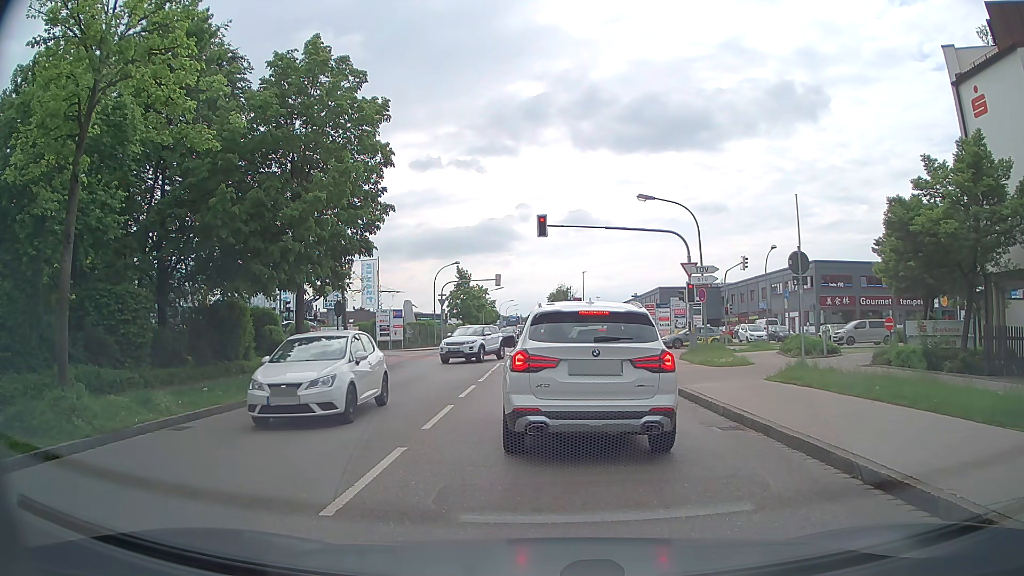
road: residential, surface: asphalt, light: Day
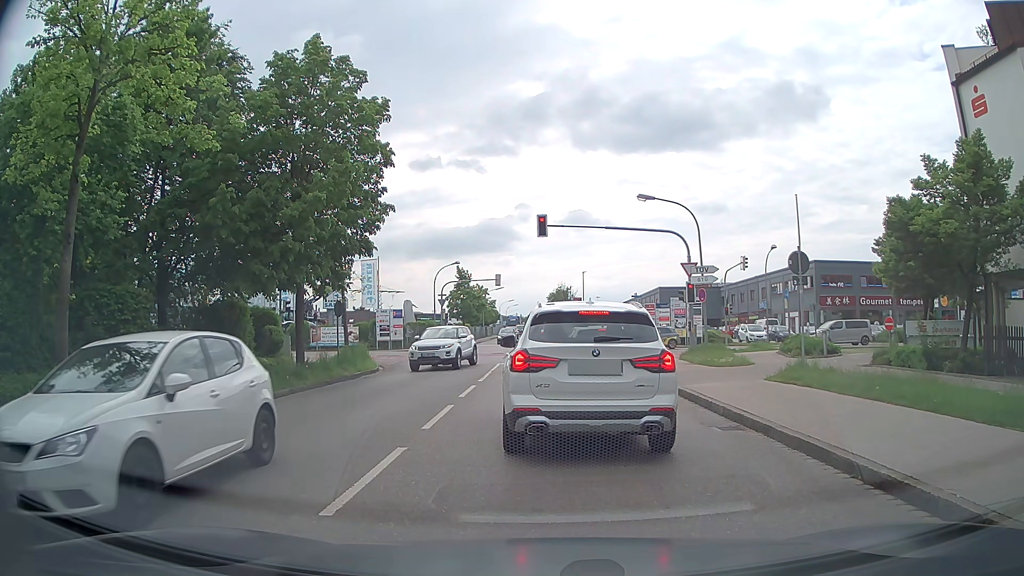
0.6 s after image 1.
(0.0, 0.0) m; 0°
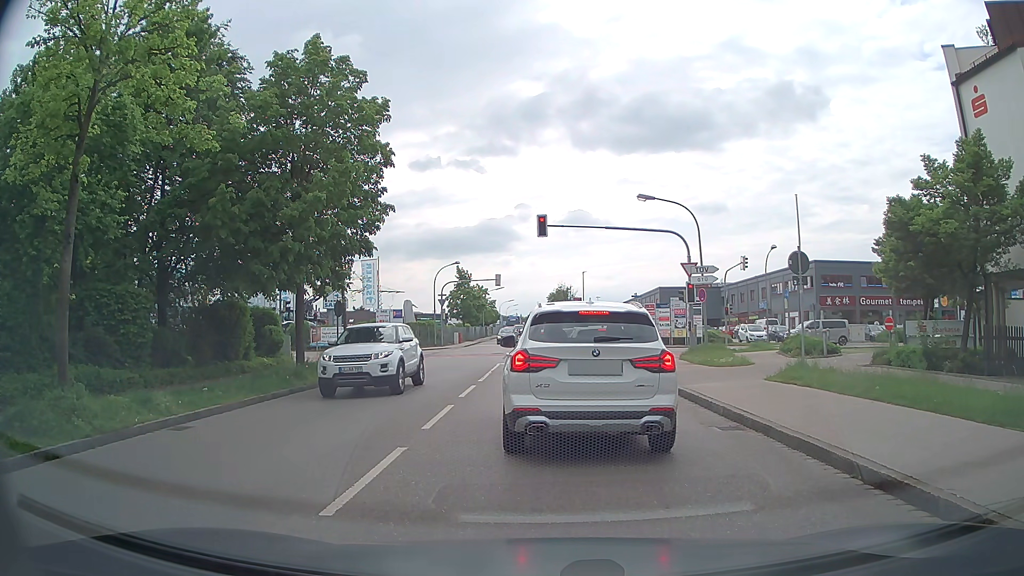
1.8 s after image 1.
(0.0, 0.0) m; 0°
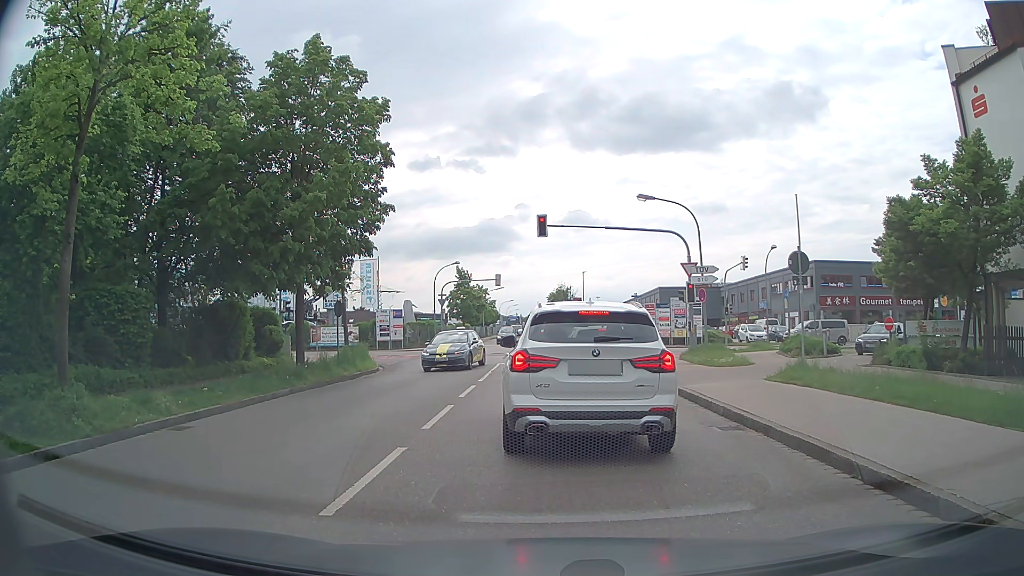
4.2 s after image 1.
(0.0, 0.0) m; 0°
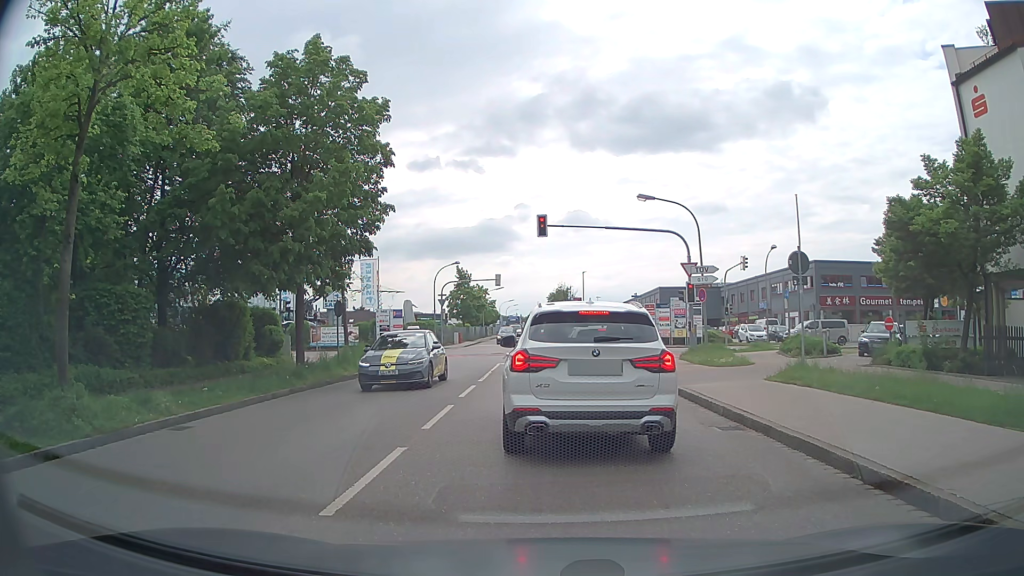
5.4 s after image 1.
(0.0, 0.0) m; 0°
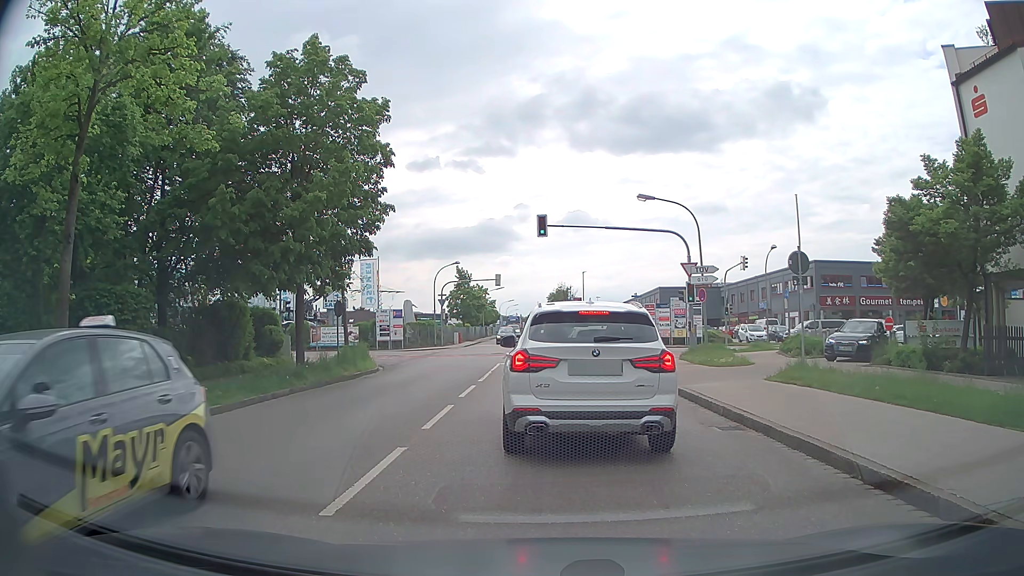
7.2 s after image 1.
(0.0, 0.0) m; 0°
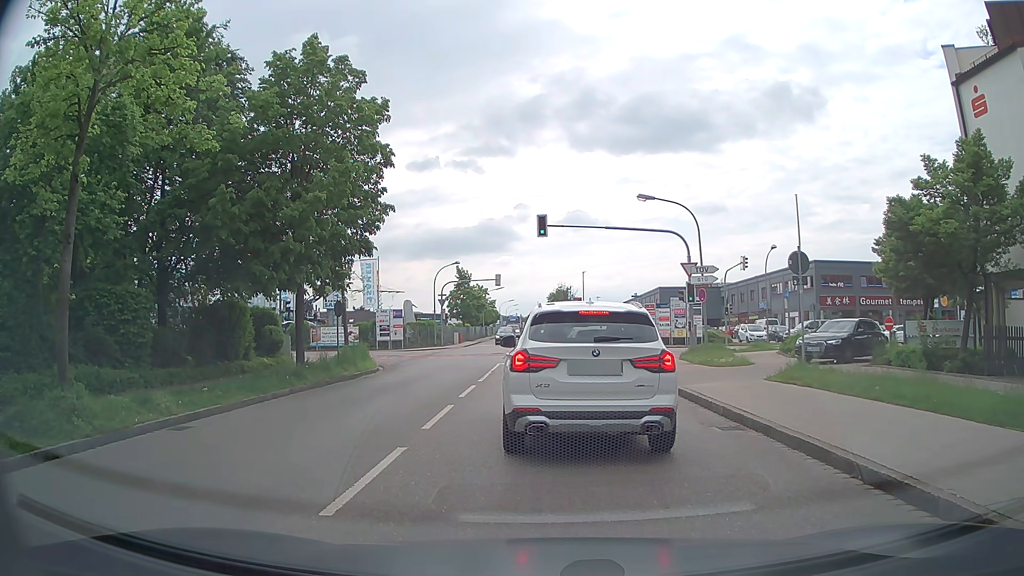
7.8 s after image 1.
(0.0, 0.0) m; 0°
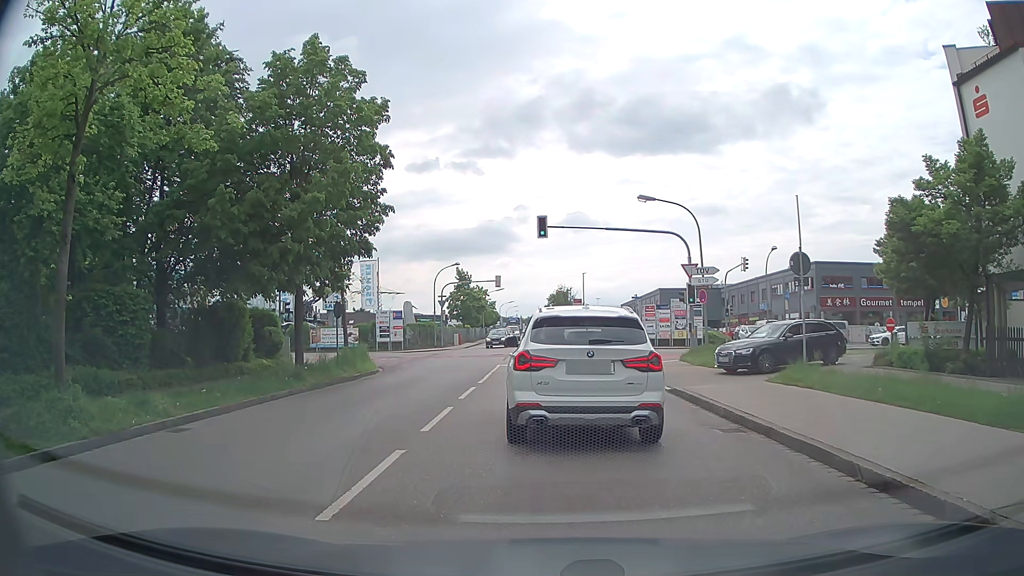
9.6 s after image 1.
(0.0, +0.1) m; 0°
(0, +10) (0, +20) (+1, +30) (0, +40) (-7, +46) (-17, +47) (-27, +47) (-37, +47) (-47, +47) (-57, +47) m
